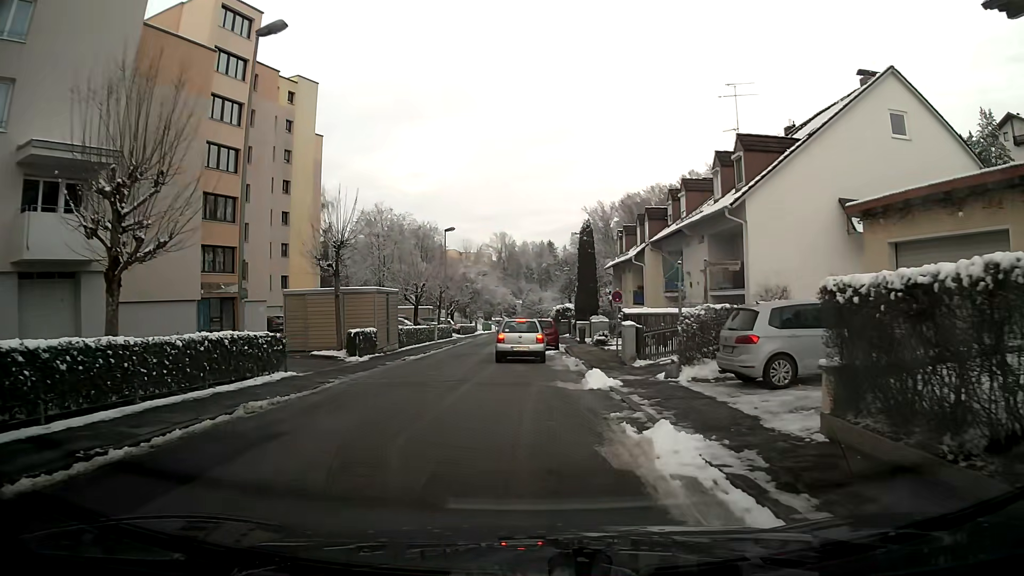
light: Day
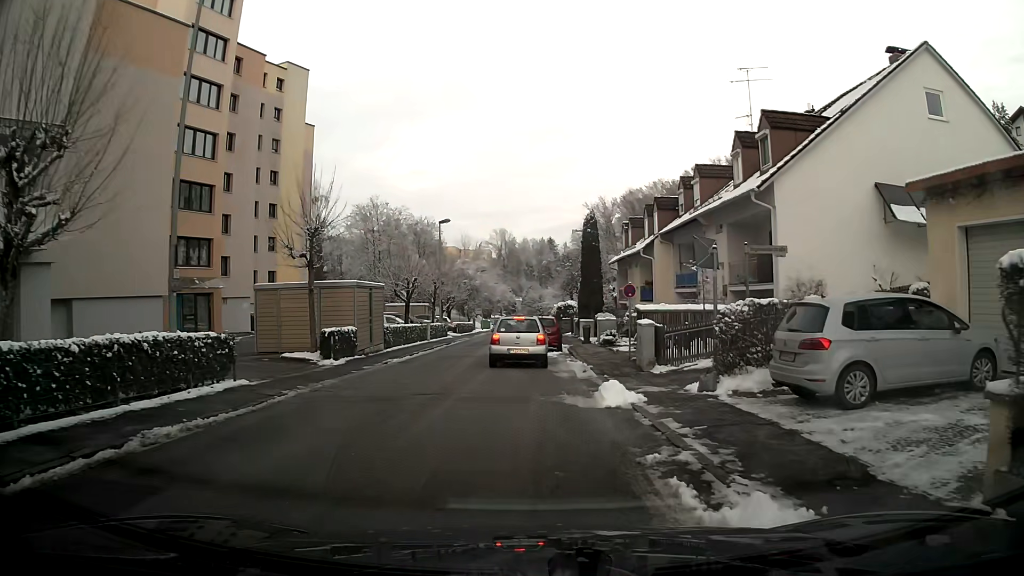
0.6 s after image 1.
(0.0, +3.0) m; 0°
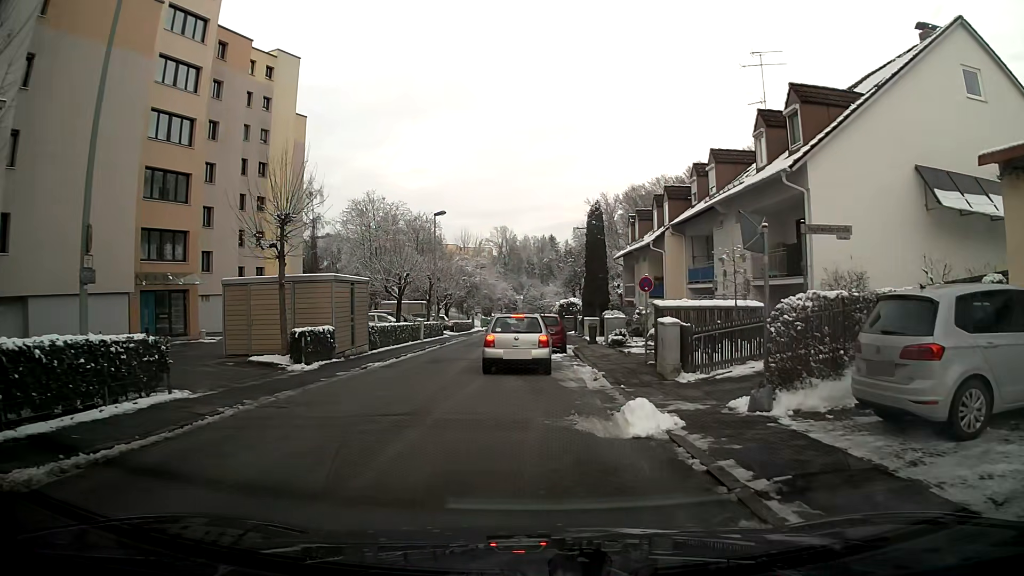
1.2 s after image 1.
(0.0, +2.7) m; 0°
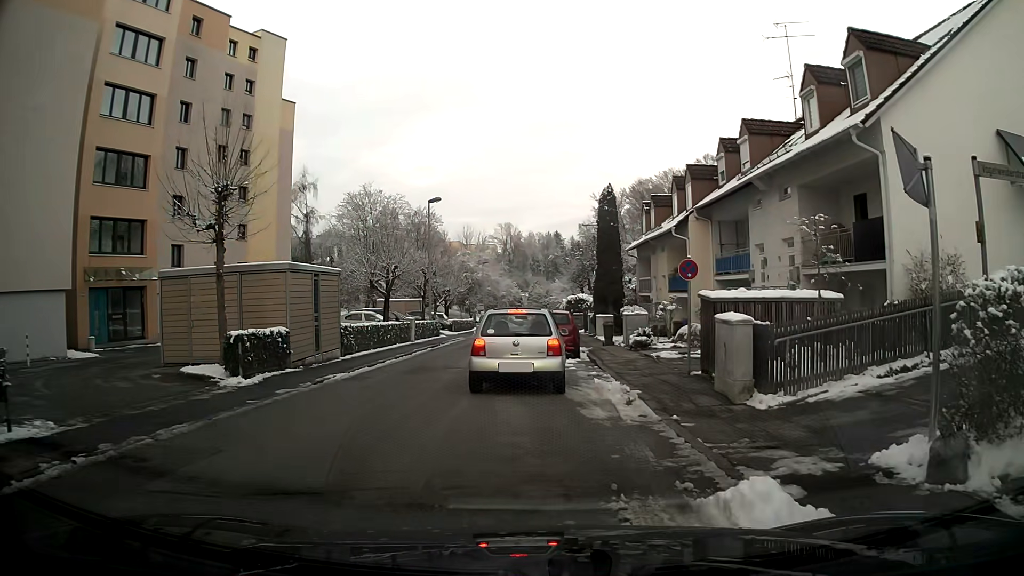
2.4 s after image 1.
(0.0, +4.2) m; -1°
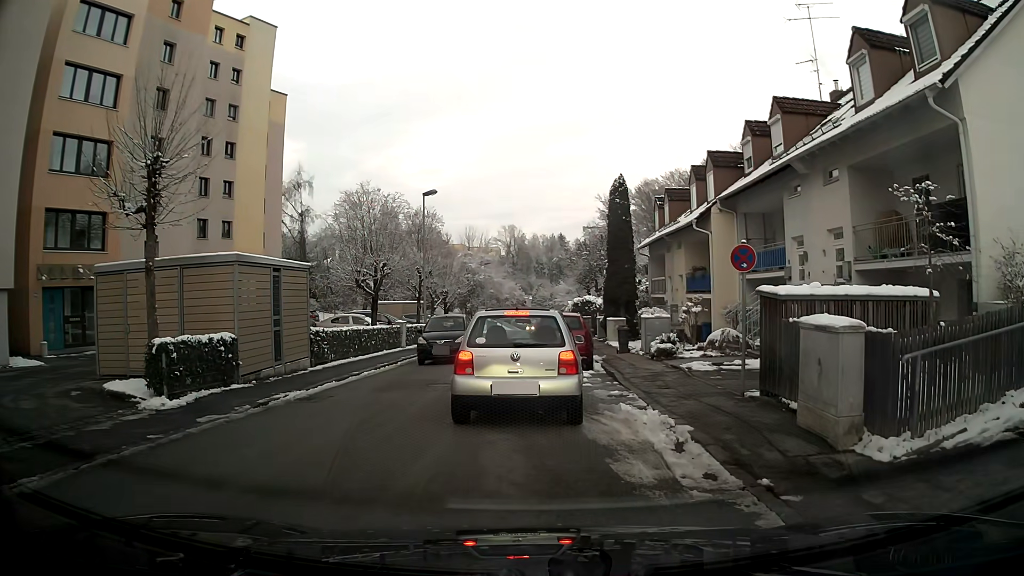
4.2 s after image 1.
(0.0, +3.1) m; 0°
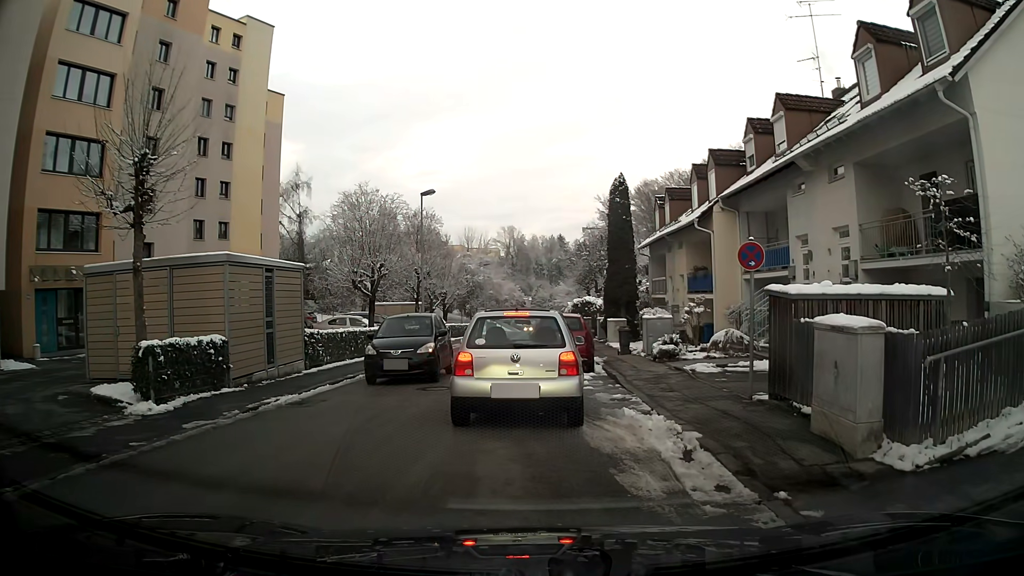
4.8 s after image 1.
(0.0, +0.4) m; 0°
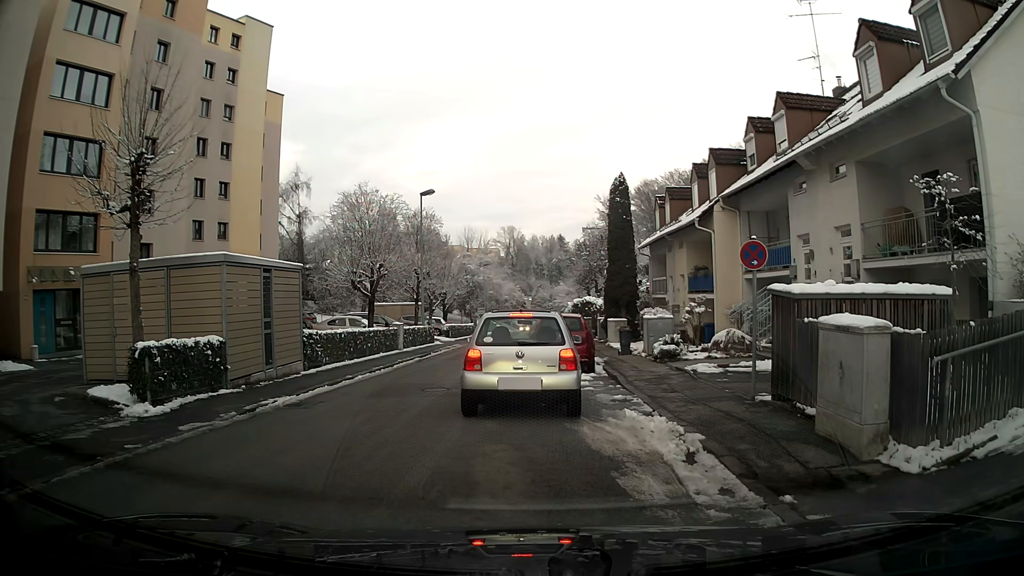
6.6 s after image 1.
(0.0, +0.2) m; 0°
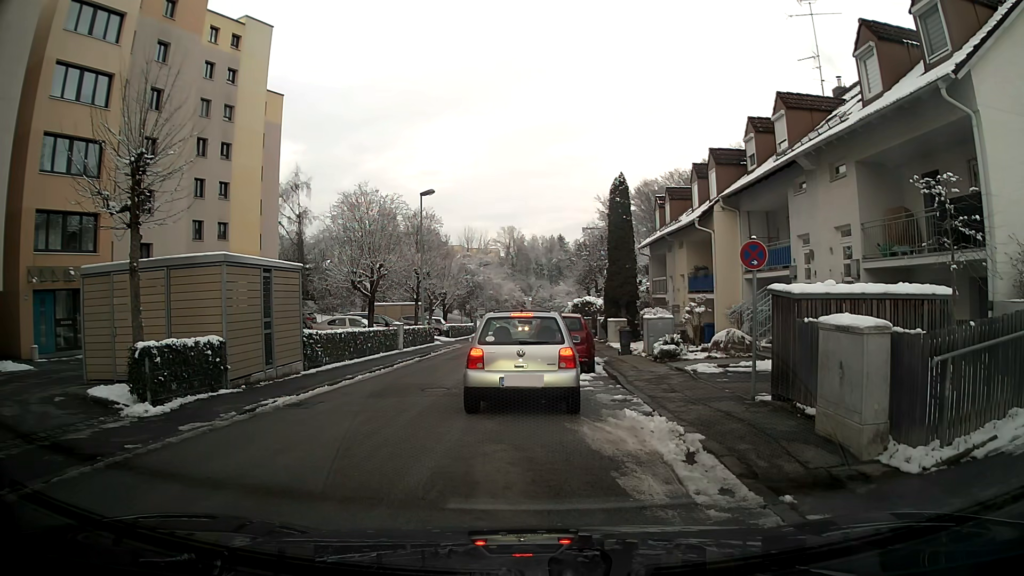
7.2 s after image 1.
(0.0, 0.0) m; 0°
(-1, +10) (-2, +20) (-3, +30) (-3, +40) (-3, +50) (-3, +60) (-2, +70) (0, +80) (+1, +90) (-2, +99) m
